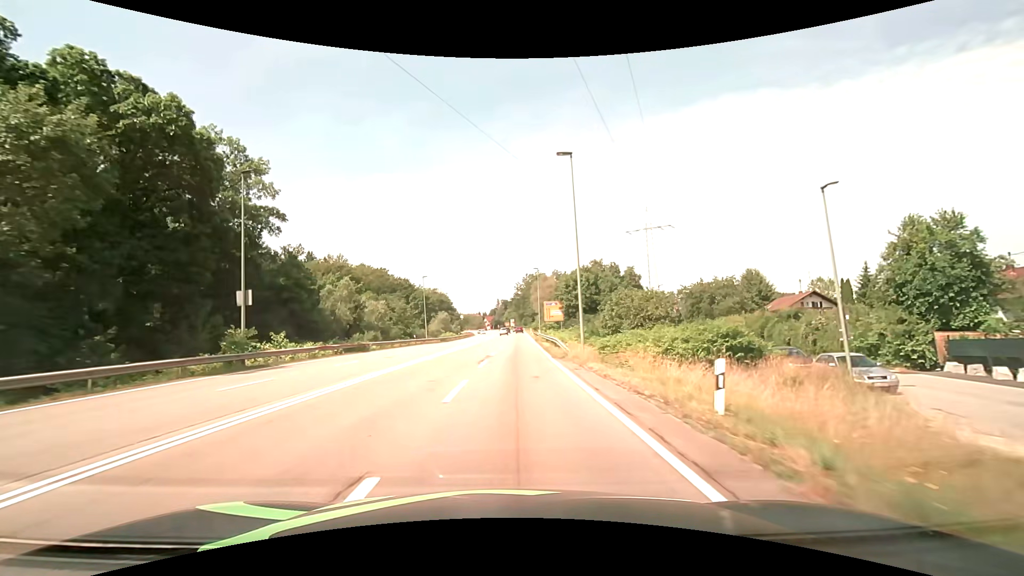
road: secondary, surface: asphalt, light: Day
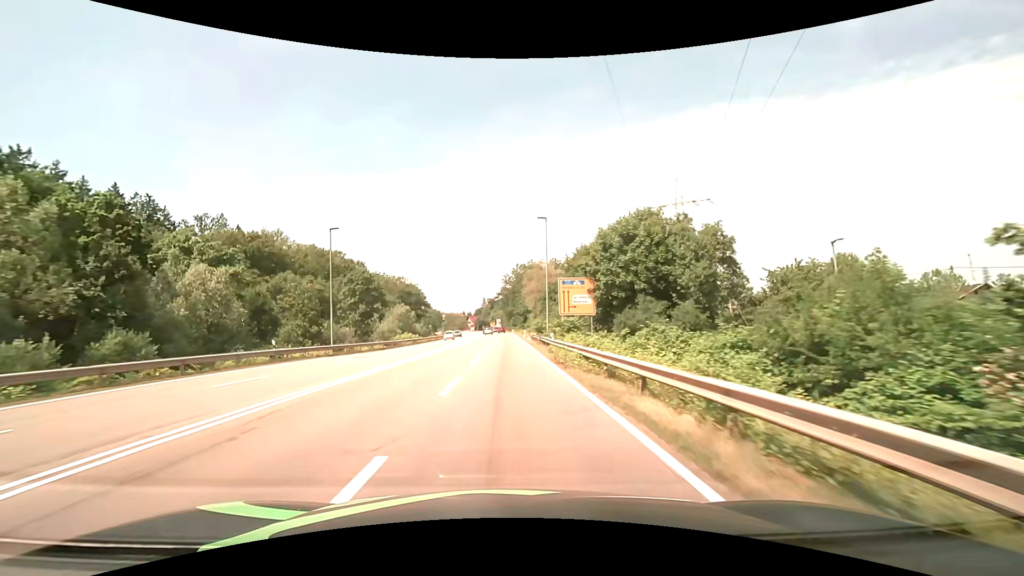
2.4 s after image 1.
(+0.7, +35.2) m; +2°
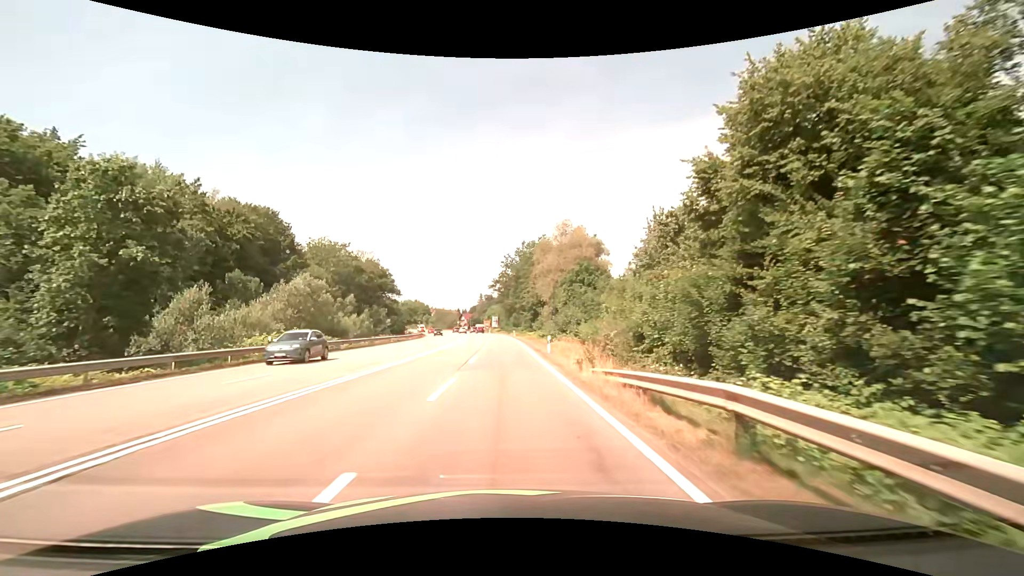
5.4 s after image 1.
(0.0, +44.8) m; 0°
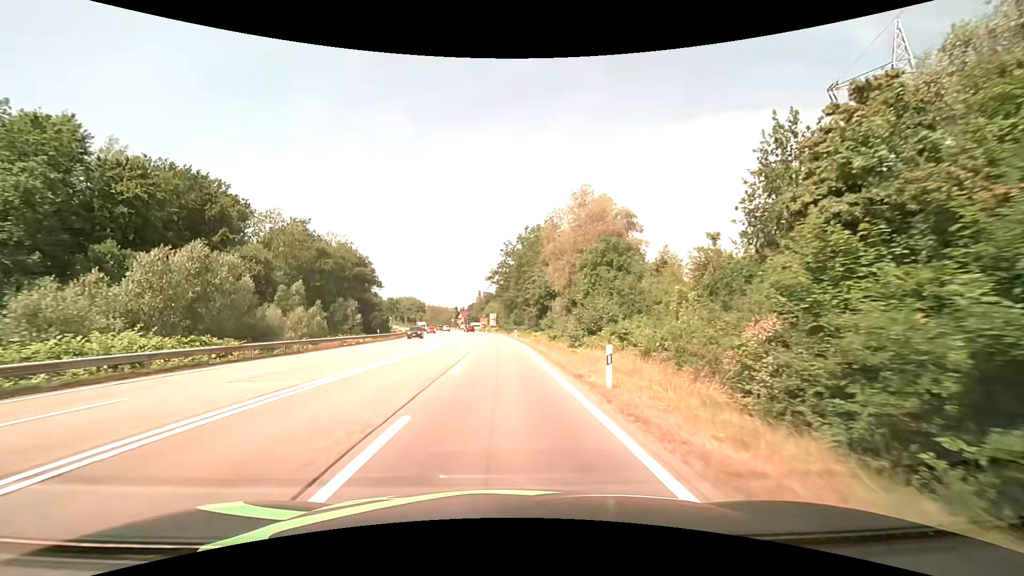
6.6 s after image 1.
(0.0, +17.0) m; 0°
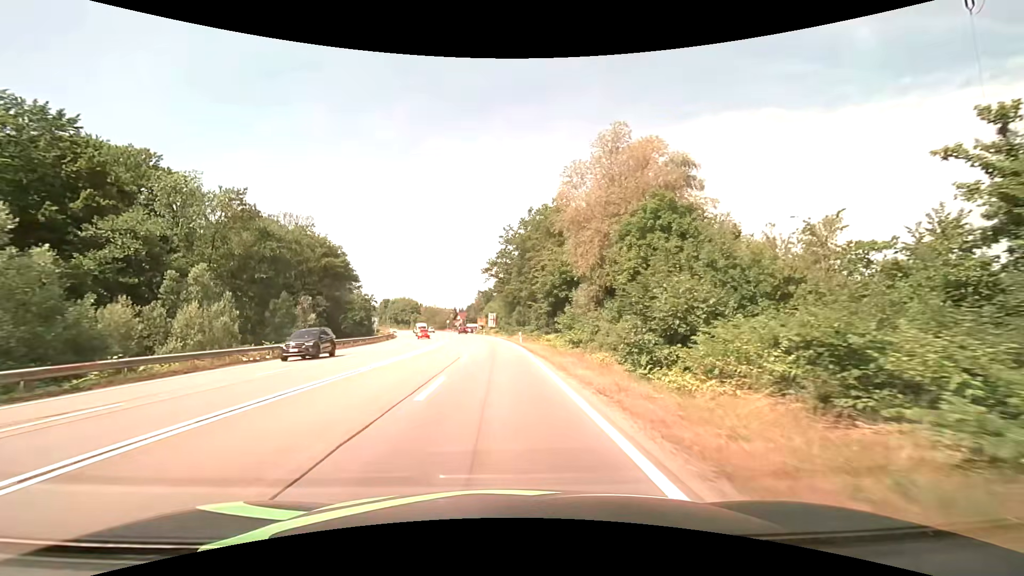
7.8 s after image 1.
(0.0, +16.5) m; 0°
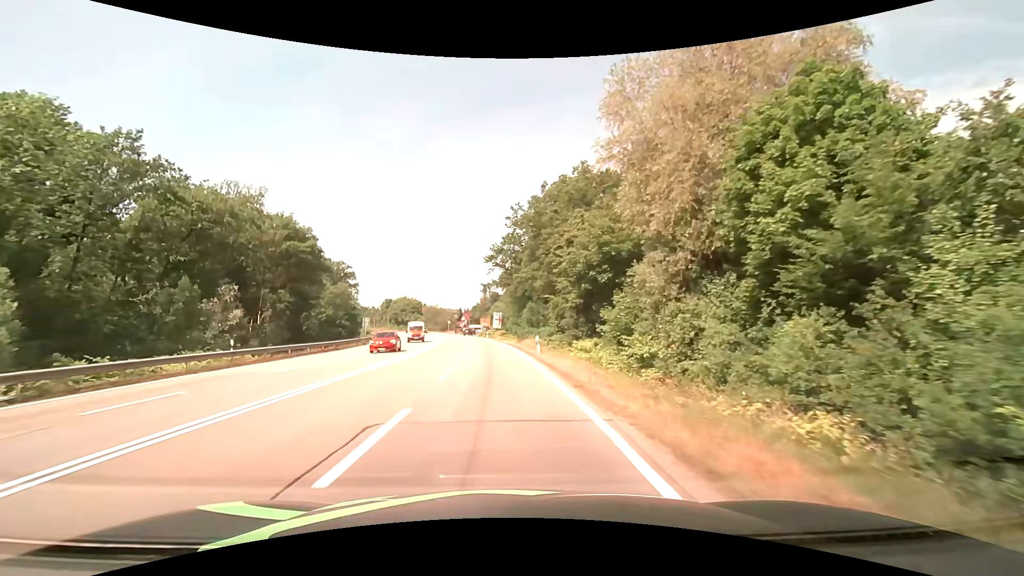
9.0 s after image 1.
(-0.1, +16.0) m; -1°
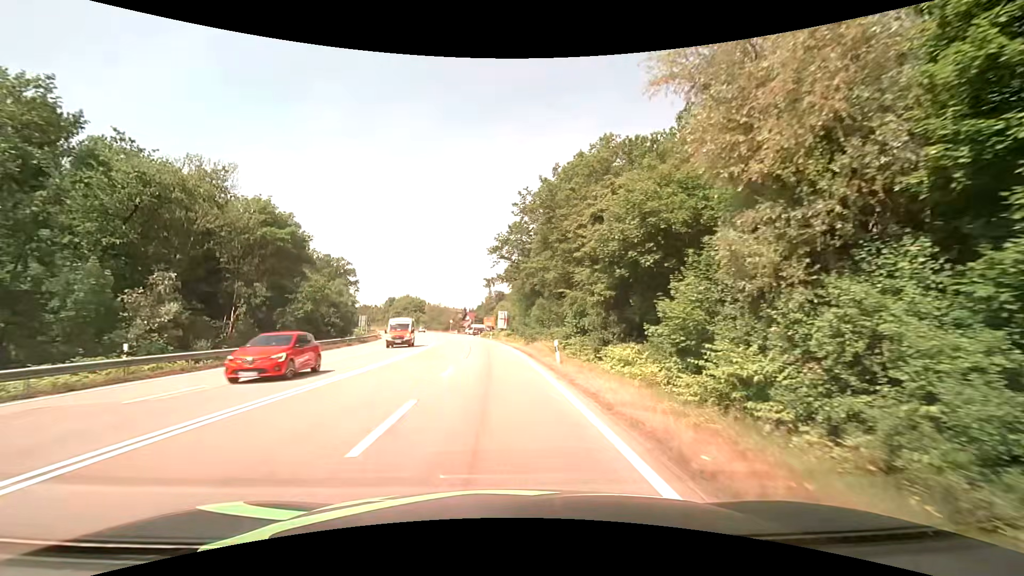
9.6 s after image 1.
(-0.1, +7.8) m; -1°
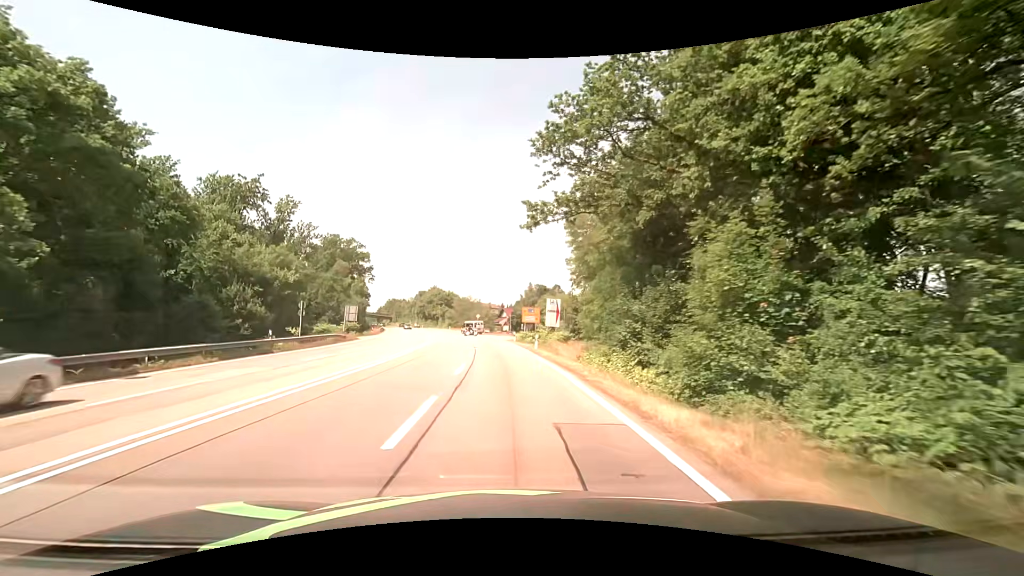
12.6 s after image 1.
(-1.3, +35.8) m; -5°
(0, +10) (0, +20) (0, +30) (-1, +40) (-1, +50) (0, +60) (+7, +67) (+16, +70) (+24, +75) (+25, +85) m
